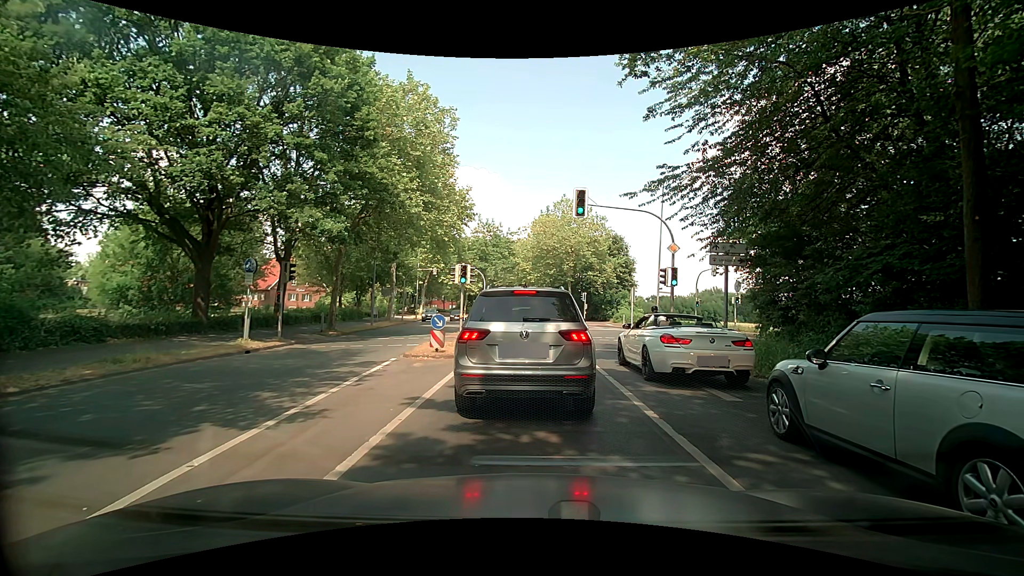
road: secondary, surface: asphalt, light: Day
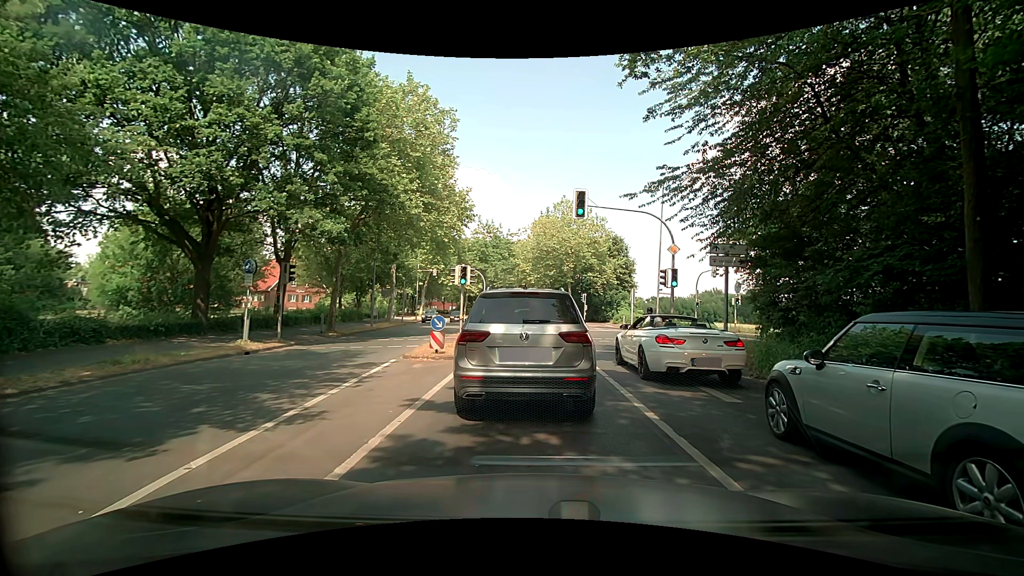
(0.0, 0.0) m; 0°
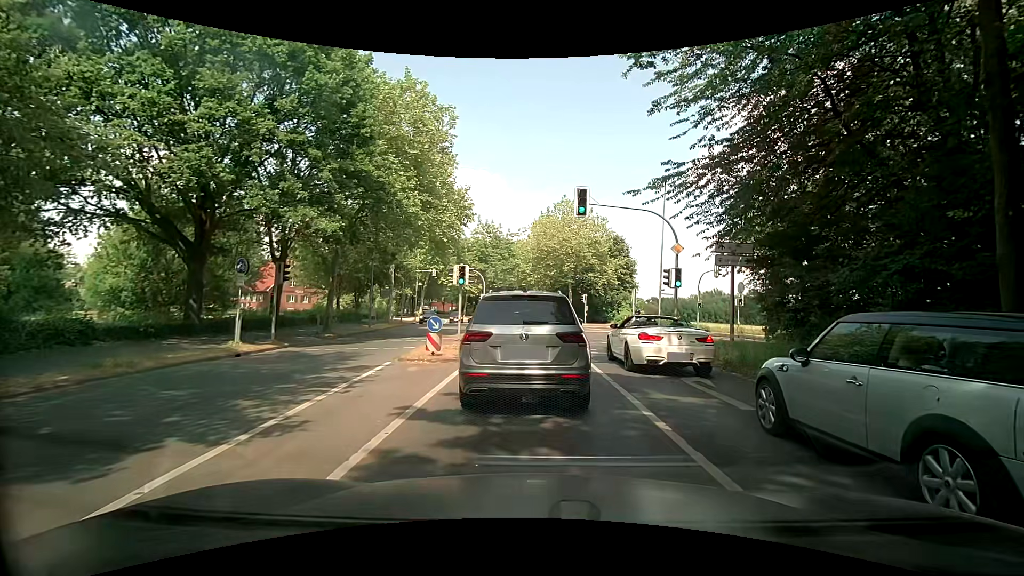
(0.0, +0.5) m; 0°
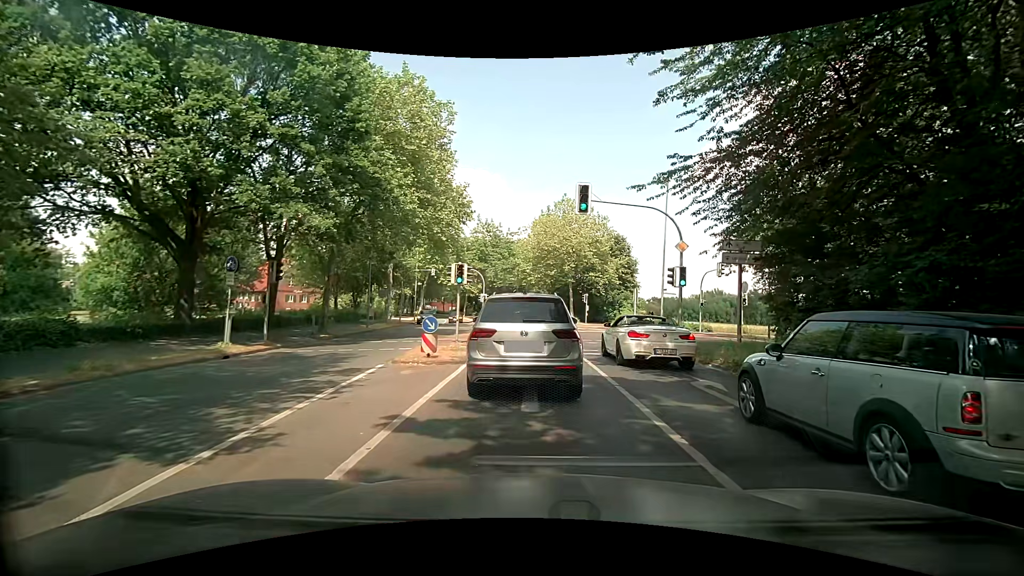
(0.0, +0.7) m; 0°
